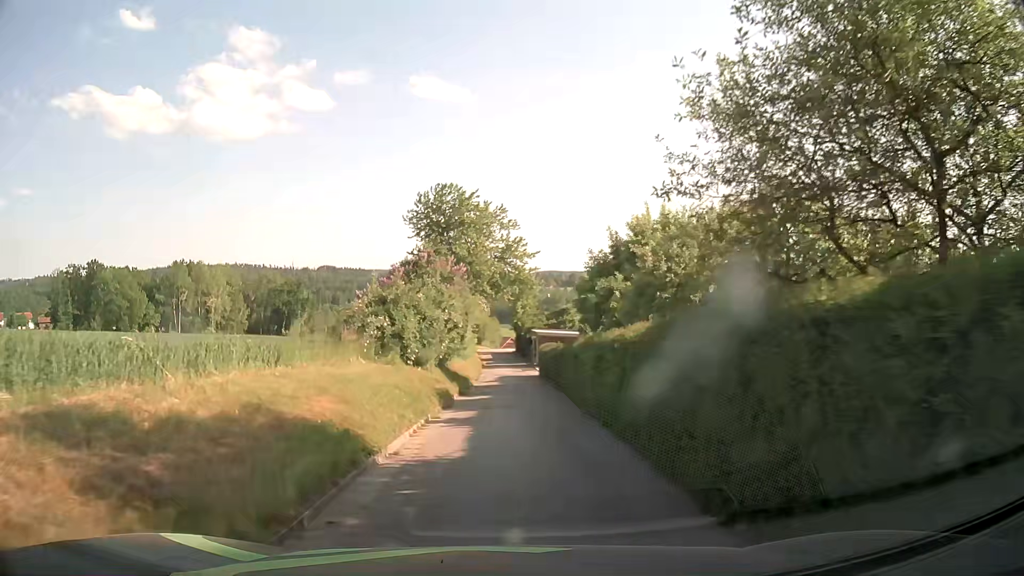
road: unclassified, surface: asphalt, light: Day
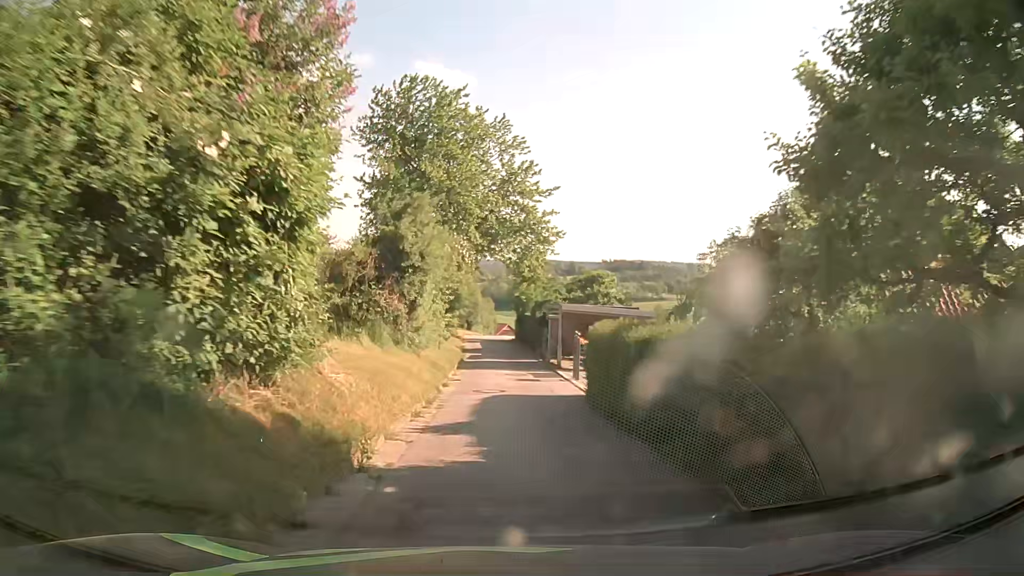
(+0.1, +20.9) m; 0°
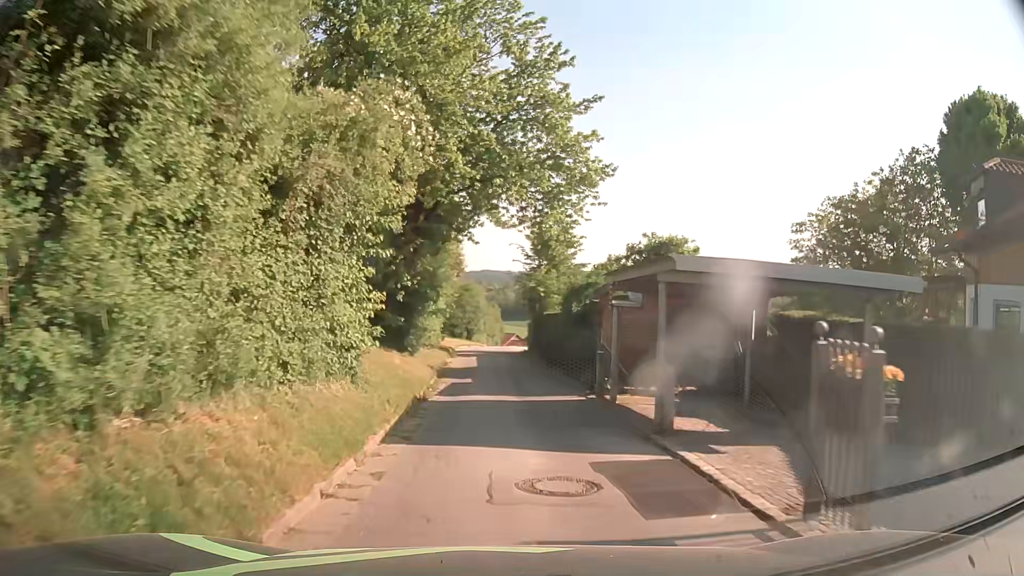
(0.0, +15.7) m; 0°
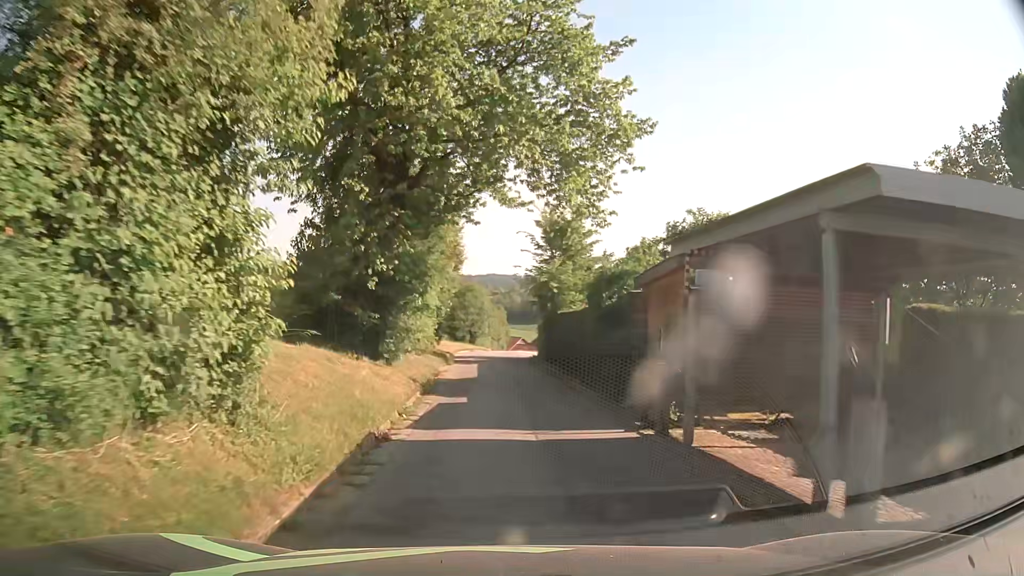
(-0.1, +5.1) m; -2°
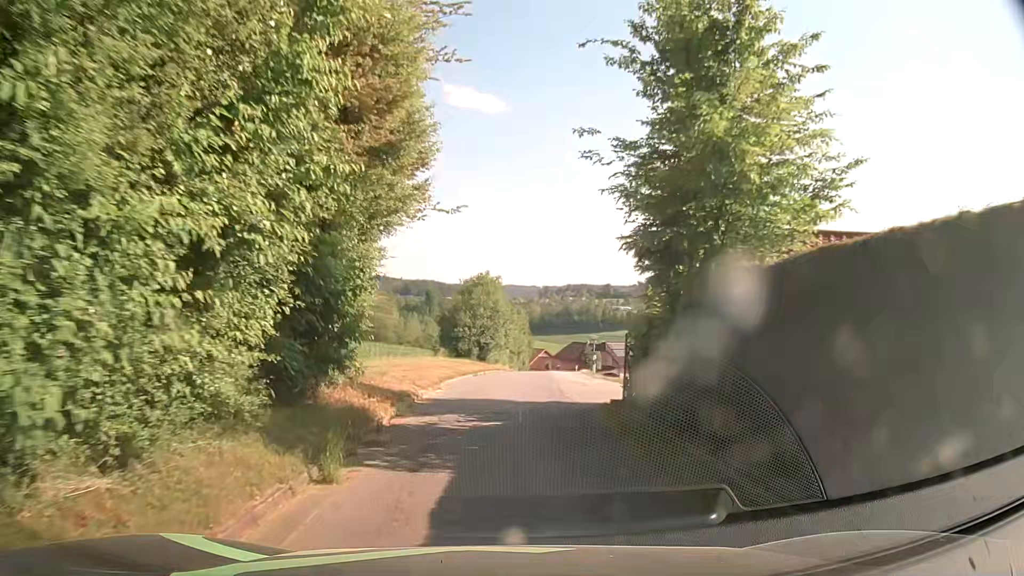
(-0.2, +20.0) m; -2°
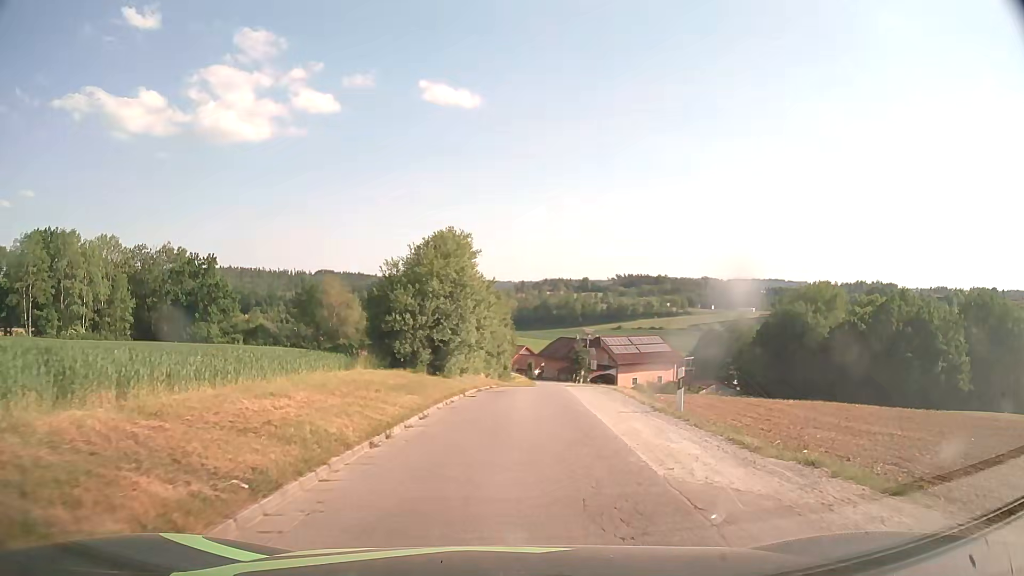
(+0.3, +19.2) m; +2°
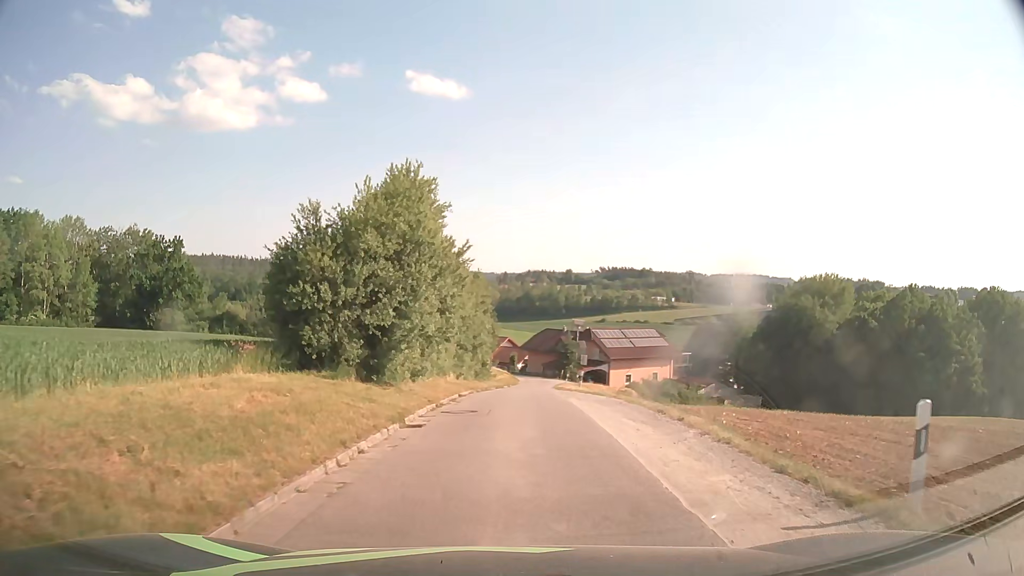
(+0.3, +9.5) m; +2°
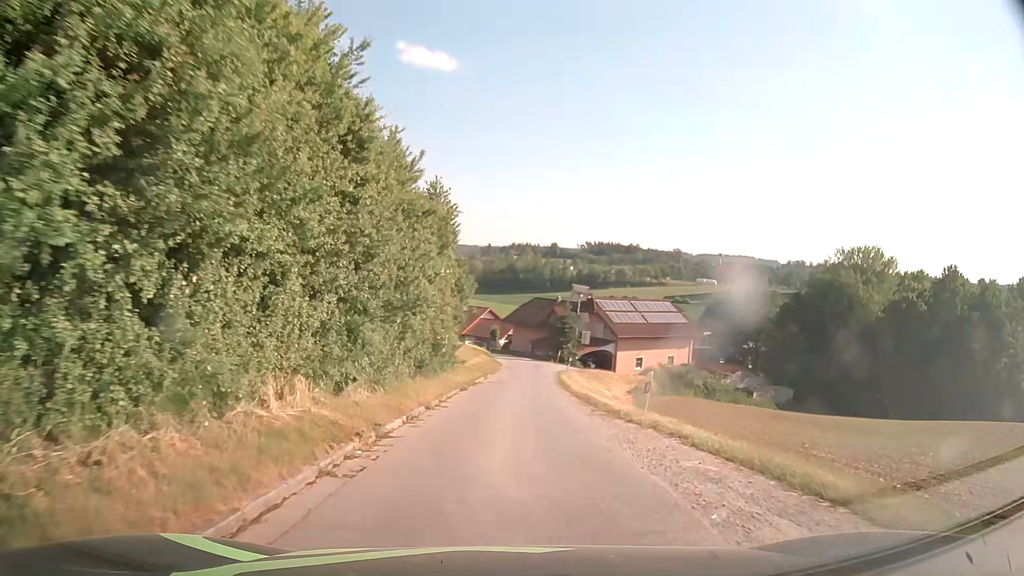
(+0.3, +19.1) m; +3°
